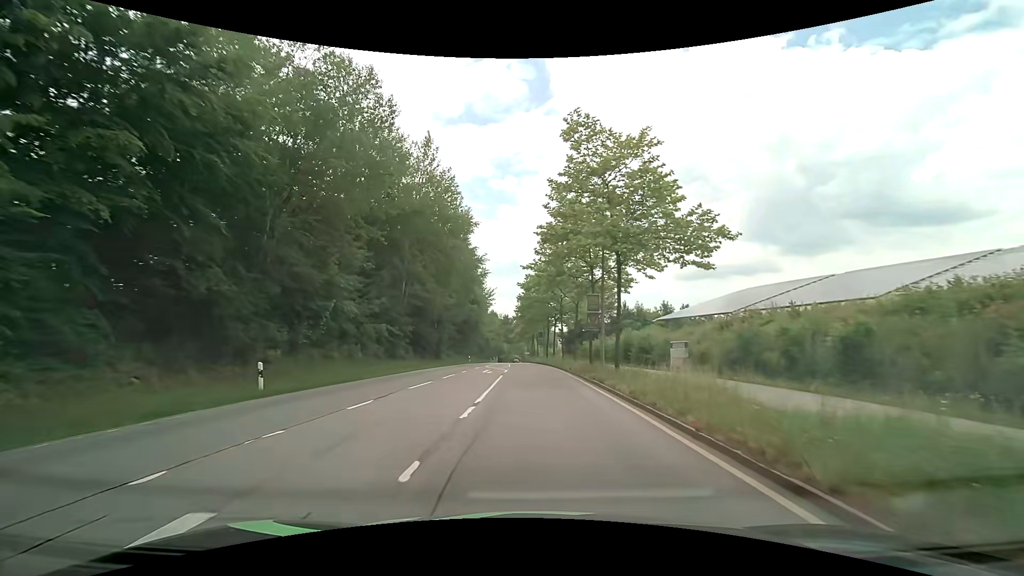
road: secondary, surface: asphalt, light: Day
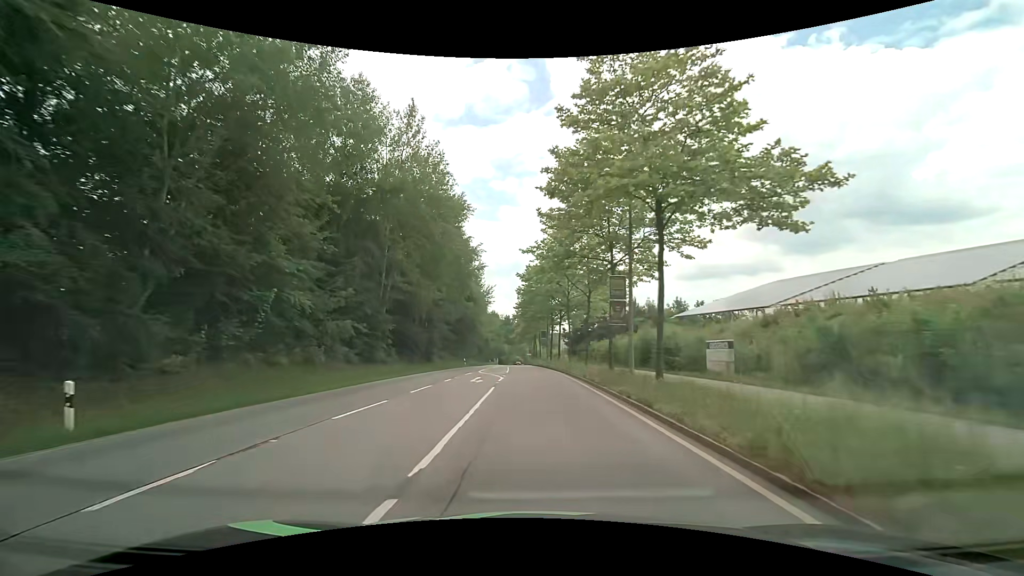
(-0.1, +6.7) m; 0°
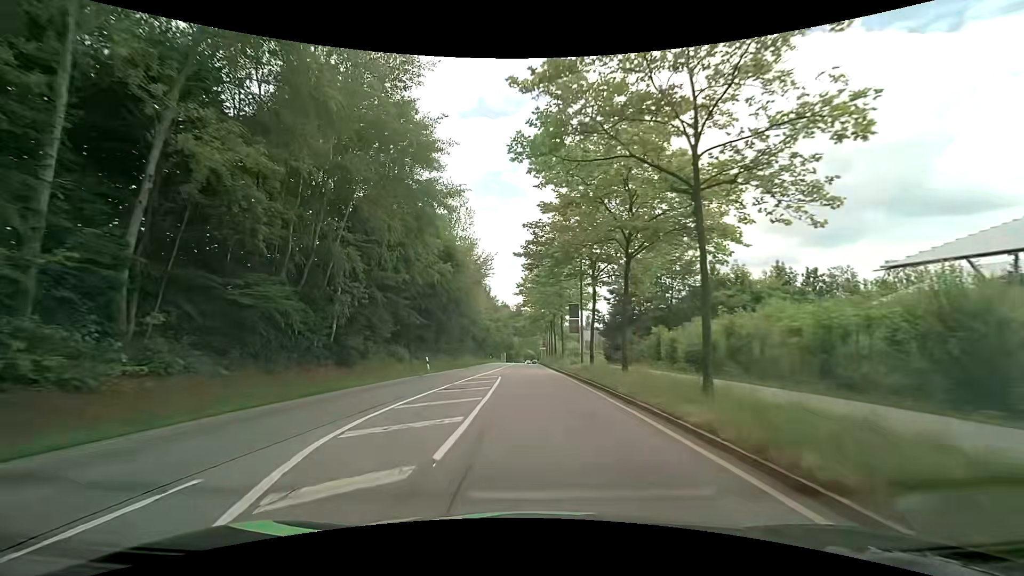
(-0.4, +28.1) m; -1°
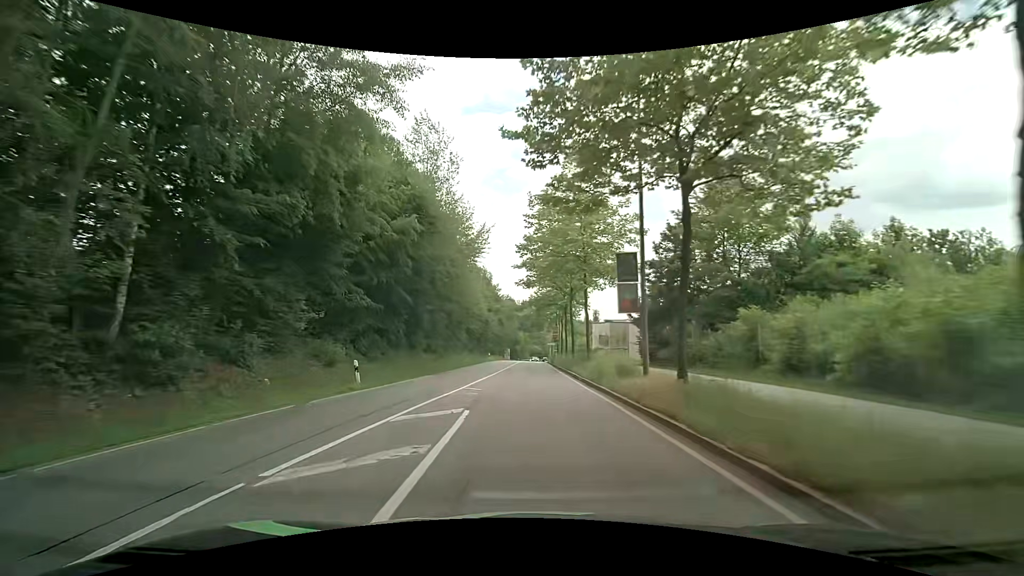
(-0.2, +14.8) m; -1°
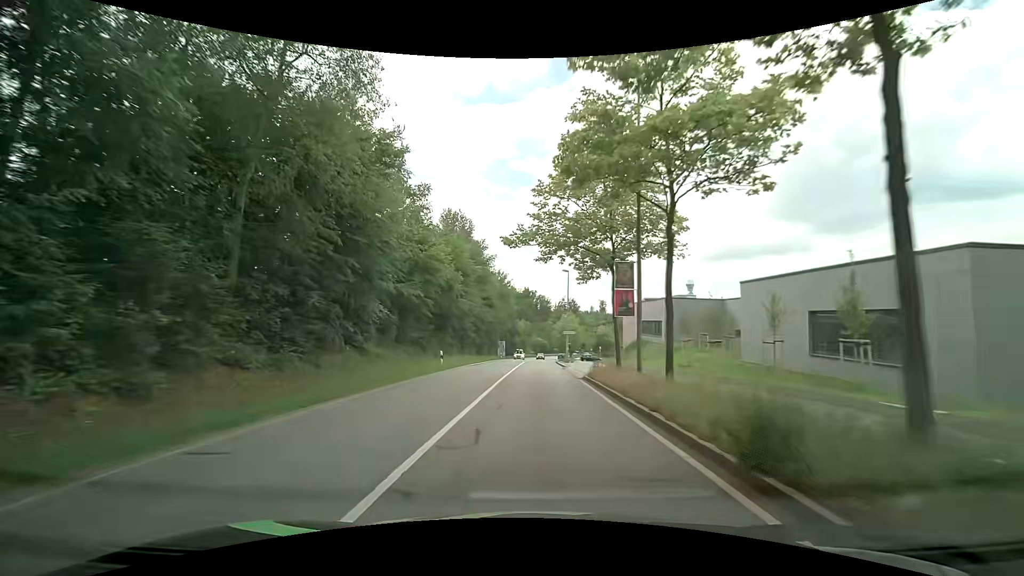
(-0.4, +39.0) m; -1°
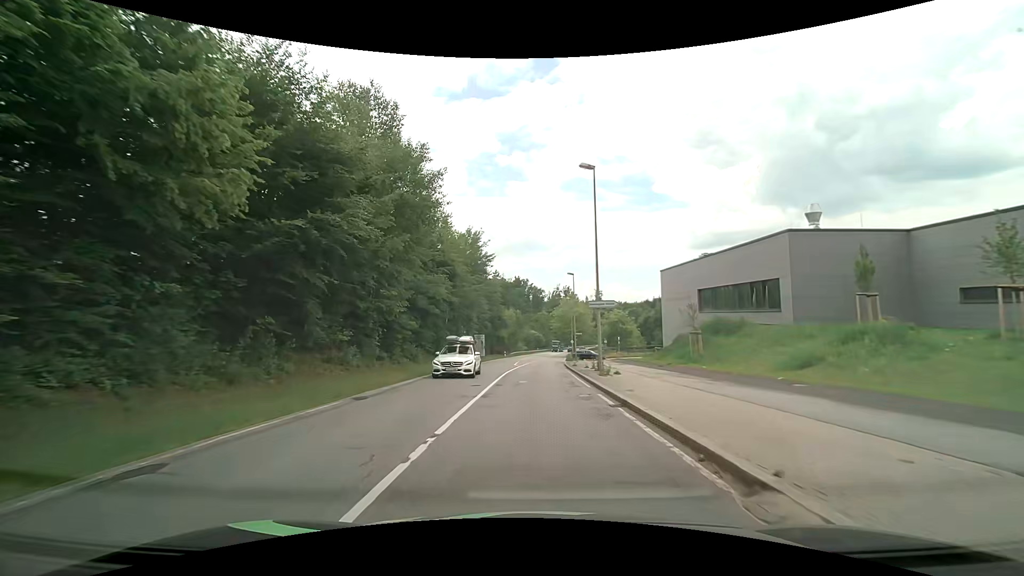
(+0.6, +31.4) m; +1°
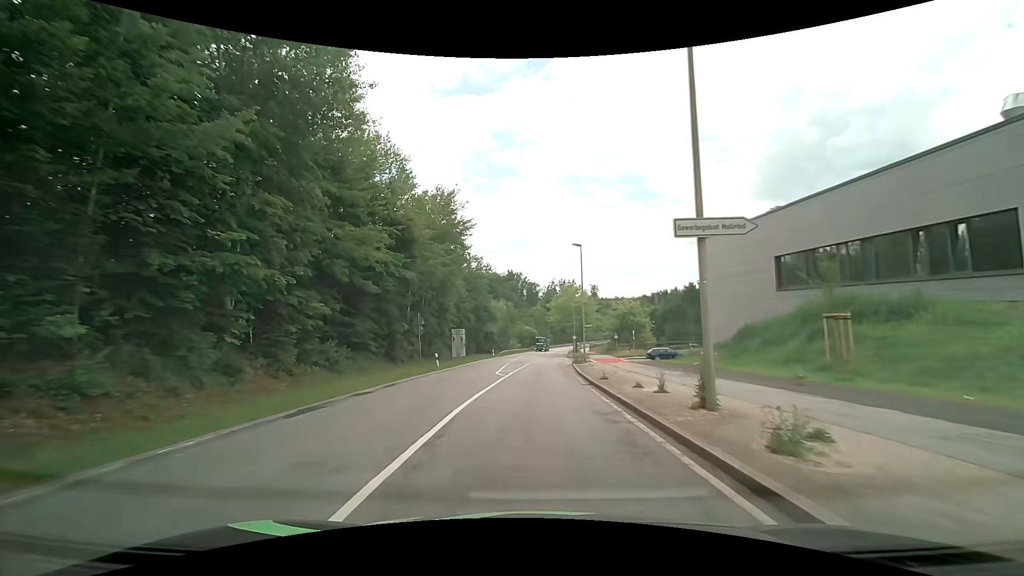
(0.0, +15.5) m; 0°
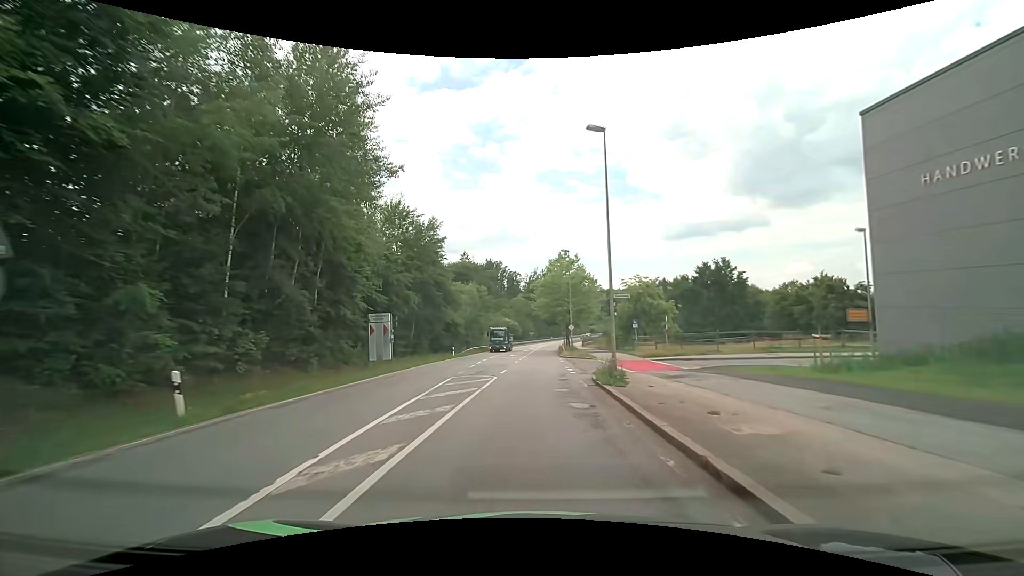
(+0.5, +23.1) m; +2°
(0, +10) (0, +20) (0, +30) (0, +40) (+1, +50) (+1, +60) (+1, +70) (+2, +80) (+3, +90) (+3, +100) m
